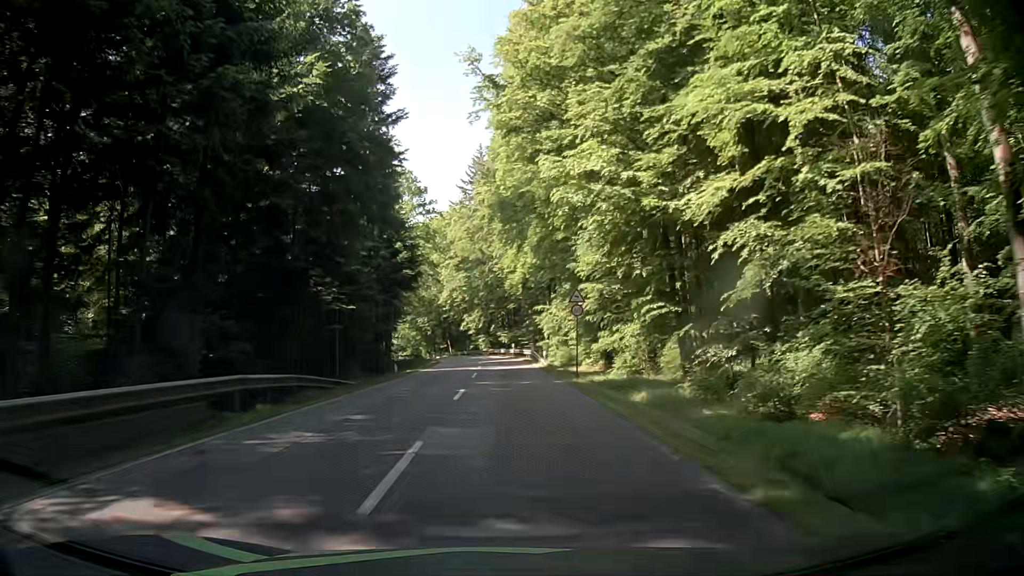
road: secondary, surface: asphalt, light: Day
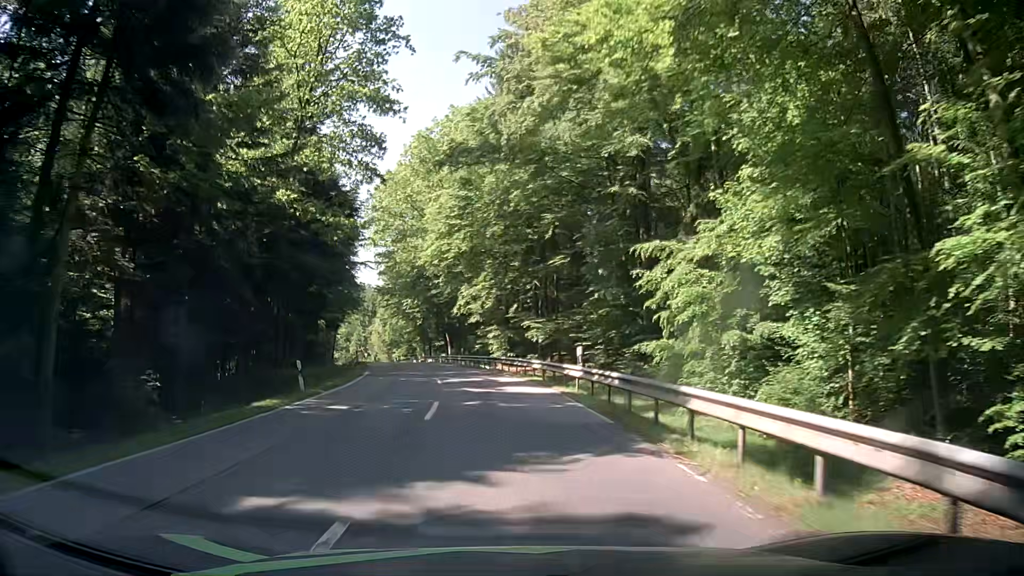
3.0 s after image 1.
(+0.3, +48.5) m; -1°
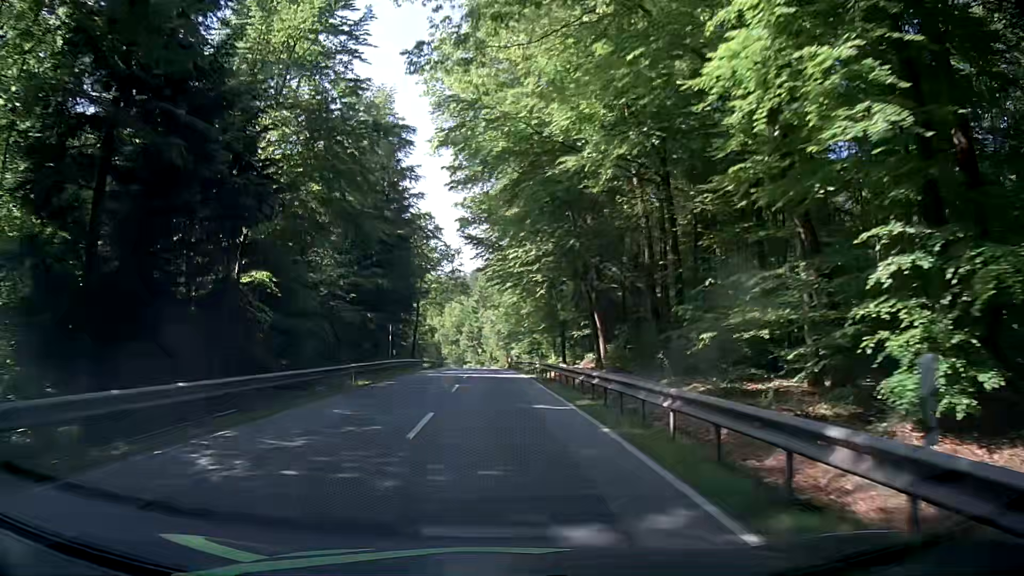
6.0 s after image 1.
(-4.1, +47.3) m; -11°
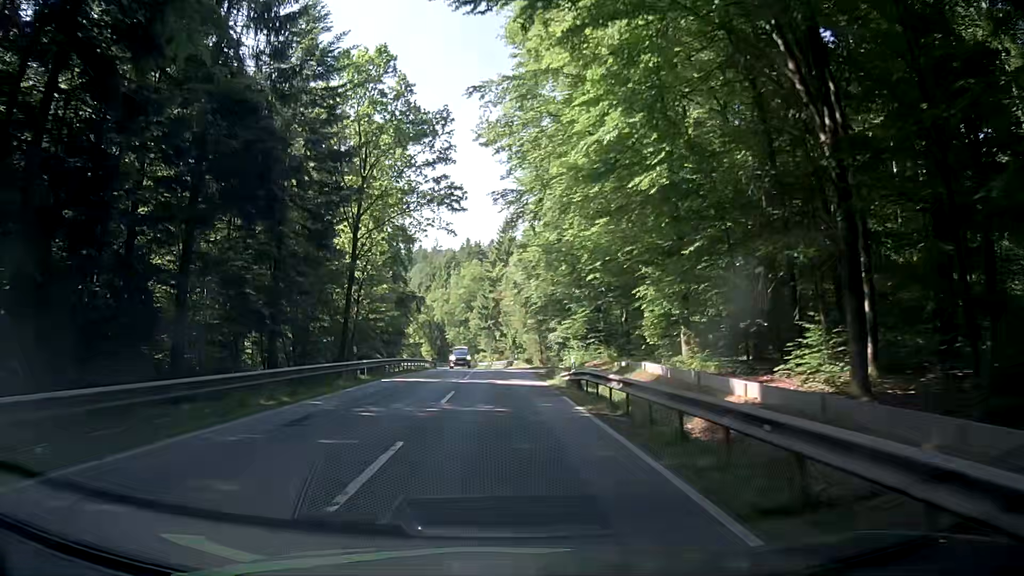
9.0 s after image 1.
(-0.7, +48.4) m; -2°
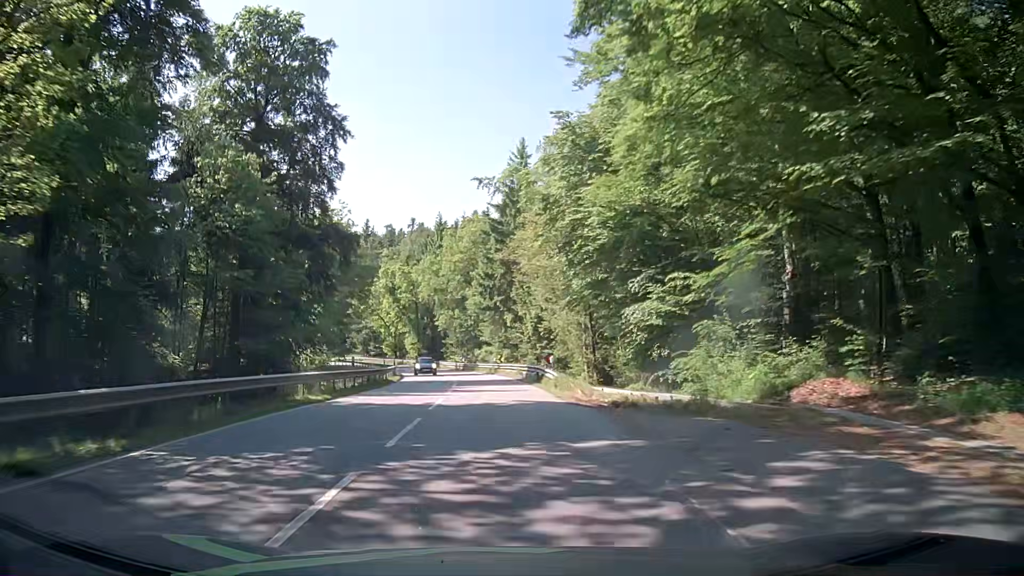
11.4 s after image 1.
(+0.1, +38.5) m; -2°
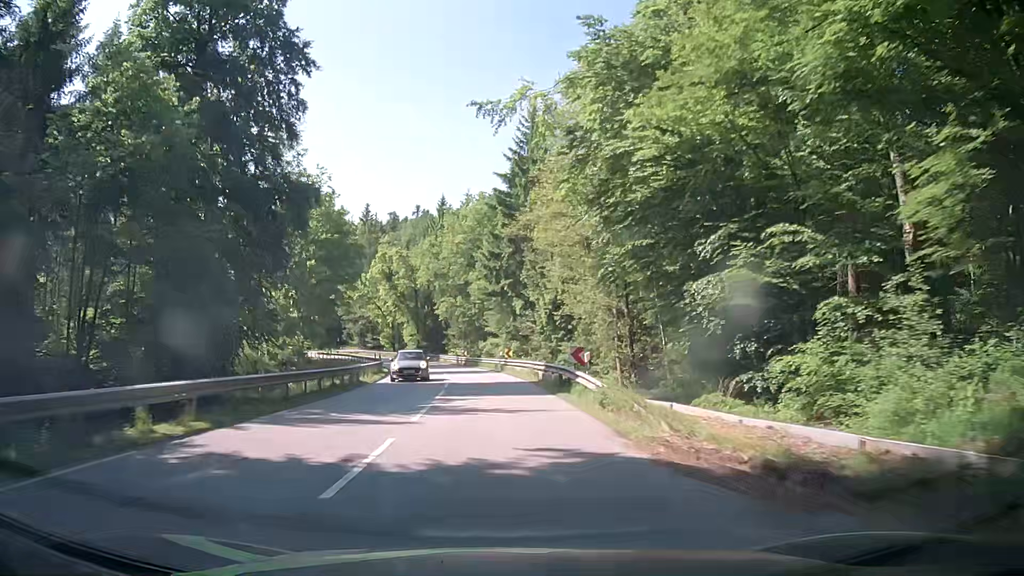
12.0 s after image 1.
(0.0, +9.7) m; 0°
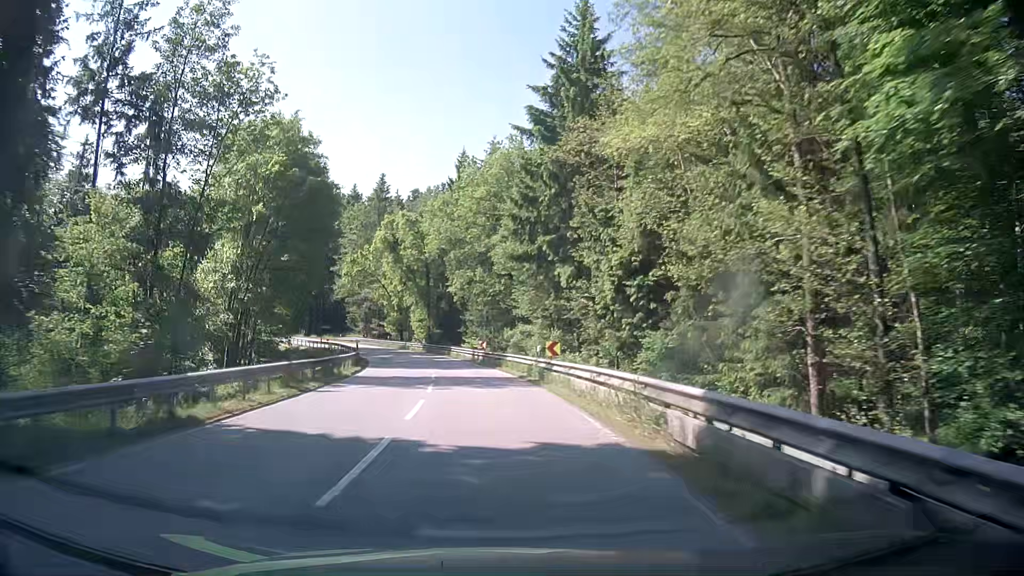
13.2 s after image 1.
(-0.2, +19.5) m; -1°
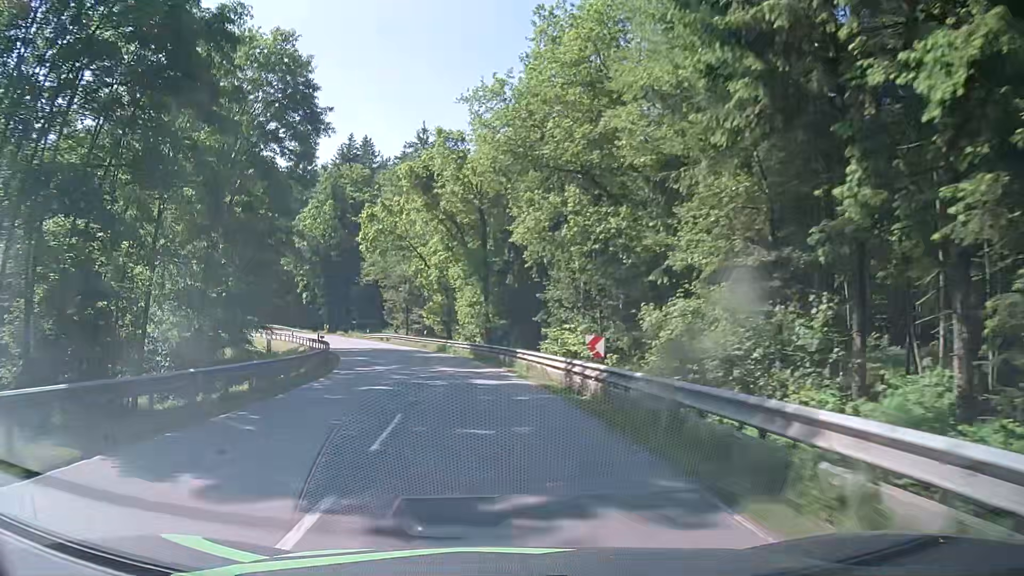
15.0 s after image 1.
(-1.9, +29.3) m; -8°
(0, +10) (-1, +20) (-3, +30) (-5, +40) (-7, +49) (-11, +59) (-15, +68) (-21, +76) (-27, +84) (-34, +91) m
